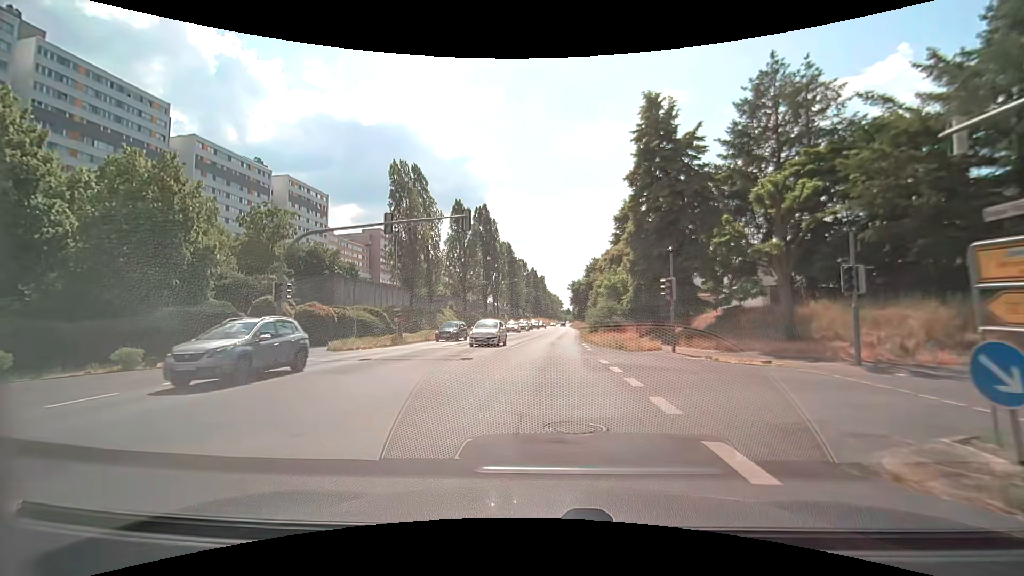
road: secondary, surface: asphalt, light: Day
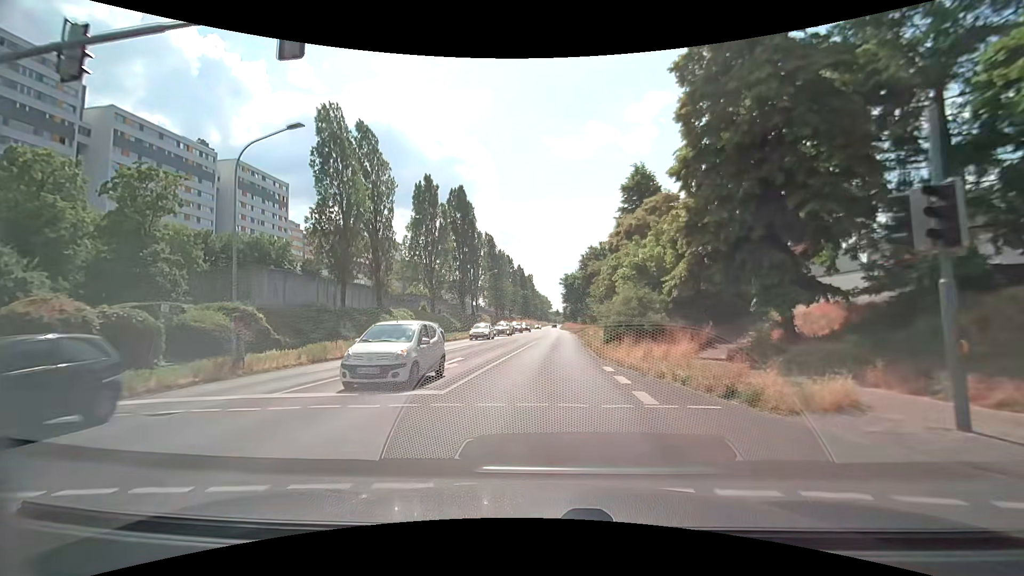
(+0.2, +16.0) m; +1°
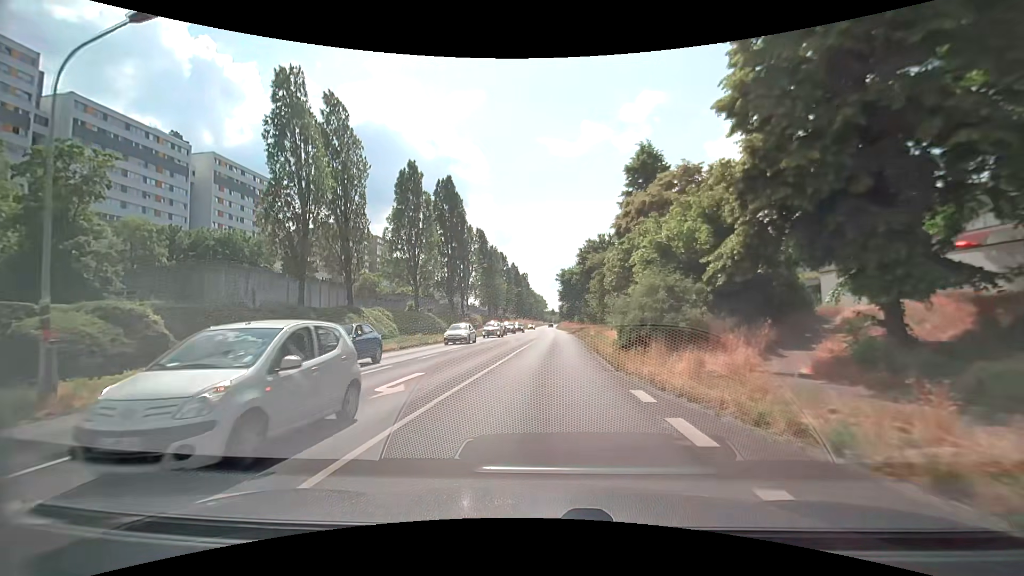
(0.0, +6.1) m; 0°
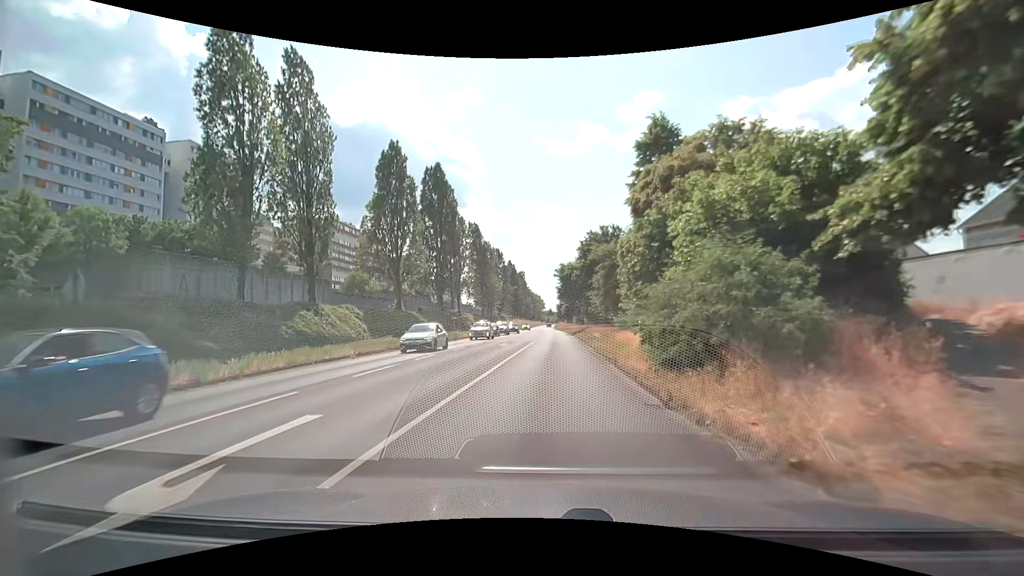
(0.0, +6.5) m; +1°
